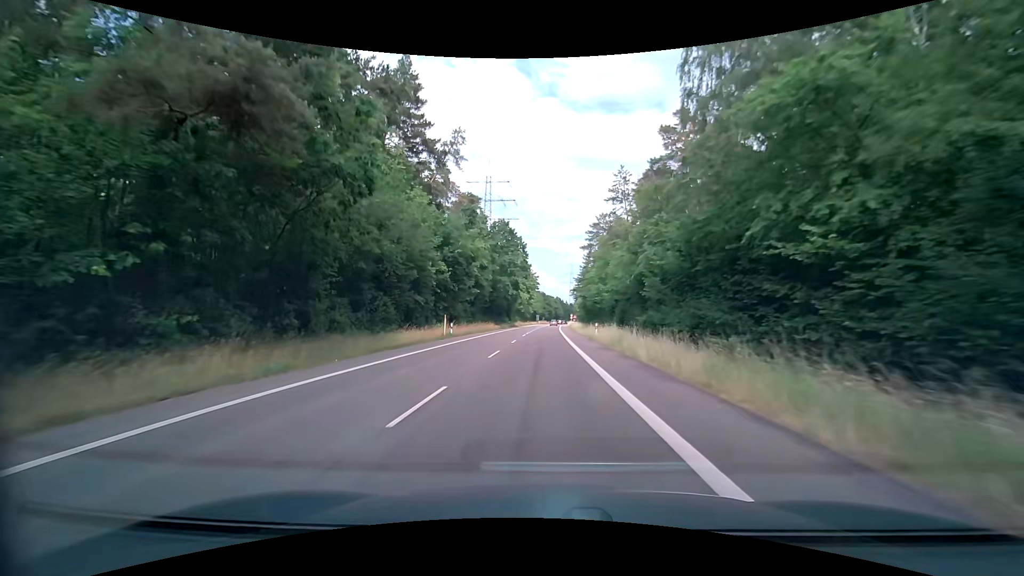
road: secondary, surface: asphalt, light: Day
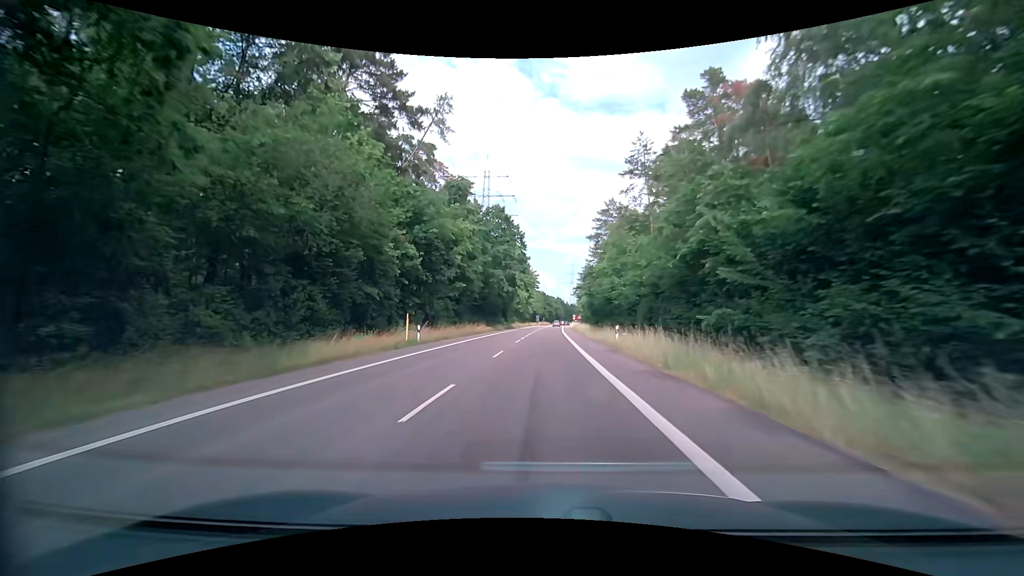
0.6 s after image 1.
(0.0, +11.0) m; 0°
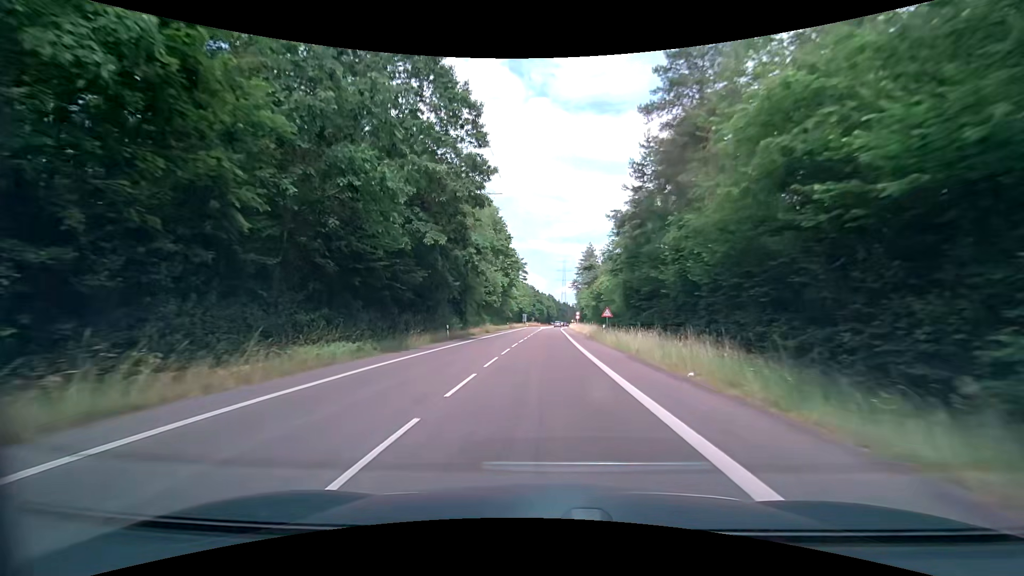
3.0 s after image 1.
(-0.1, +44.0) m; +1°
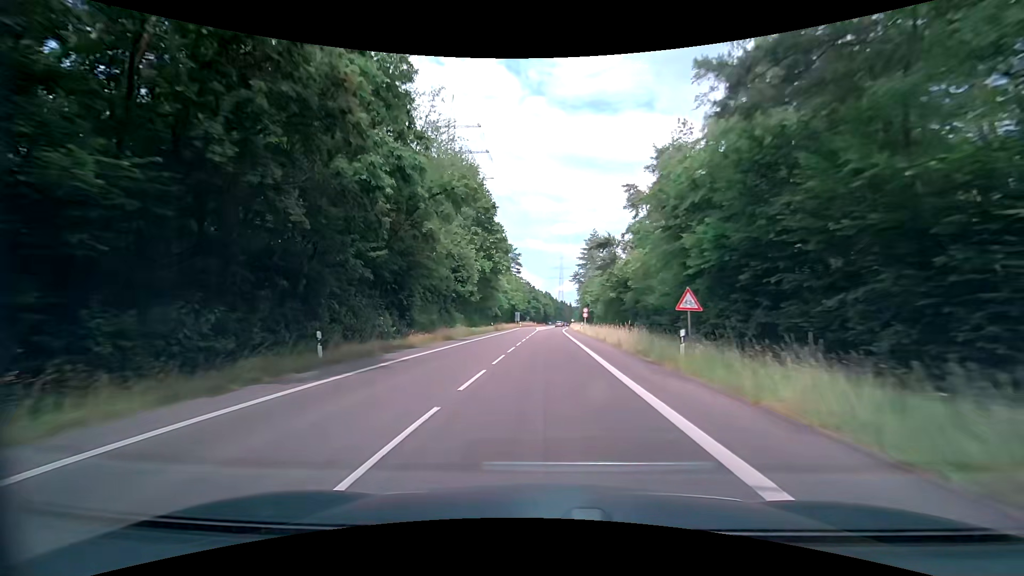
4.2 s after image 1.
(0.0, +21.9) m; 0°
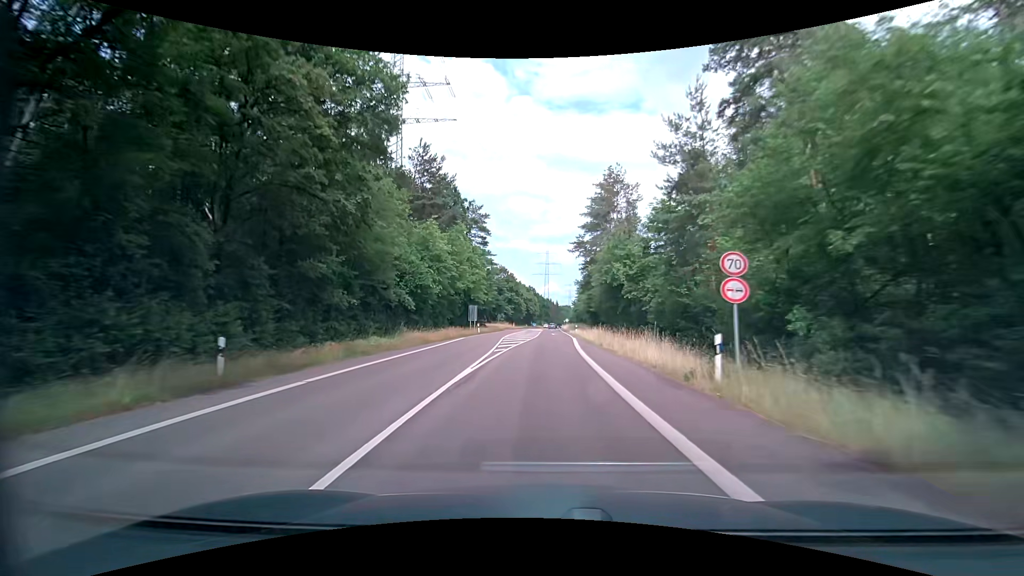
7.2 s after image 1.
(+1.3, +54.6) m; +2°
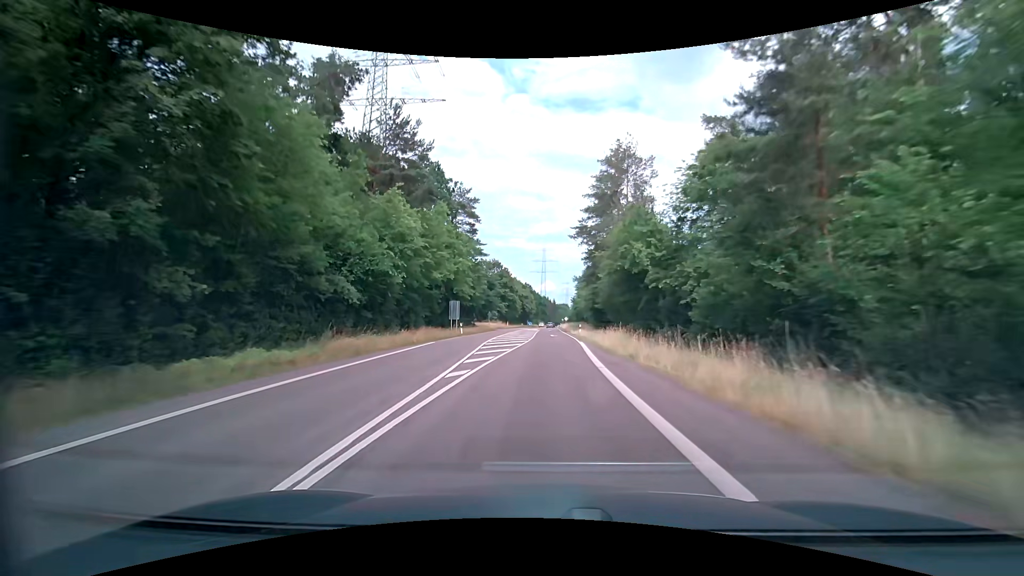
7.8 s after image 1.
(+0.1, +10.9) m; +1°
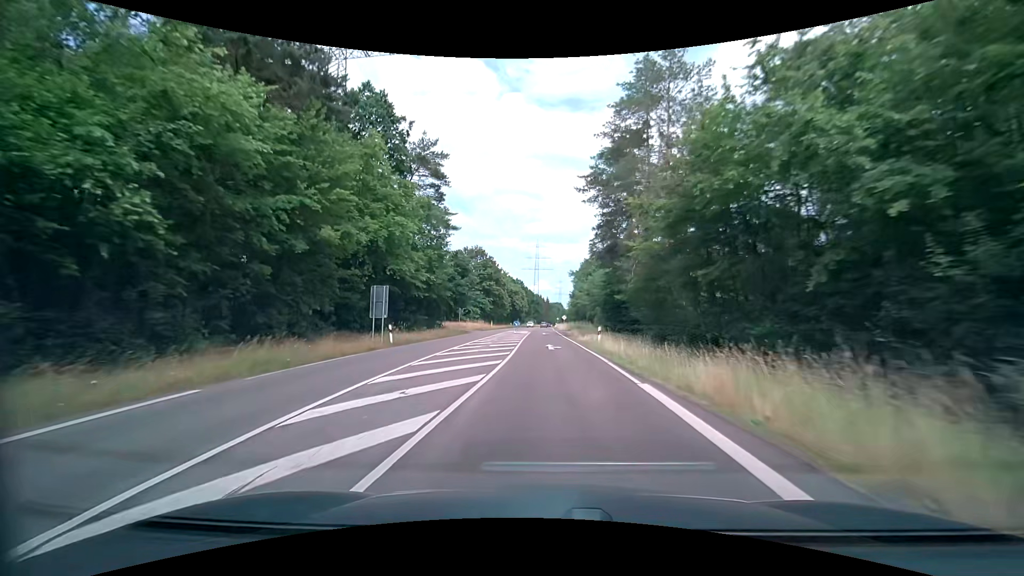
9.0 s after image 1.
(+0.2, +21.7) m; +2°
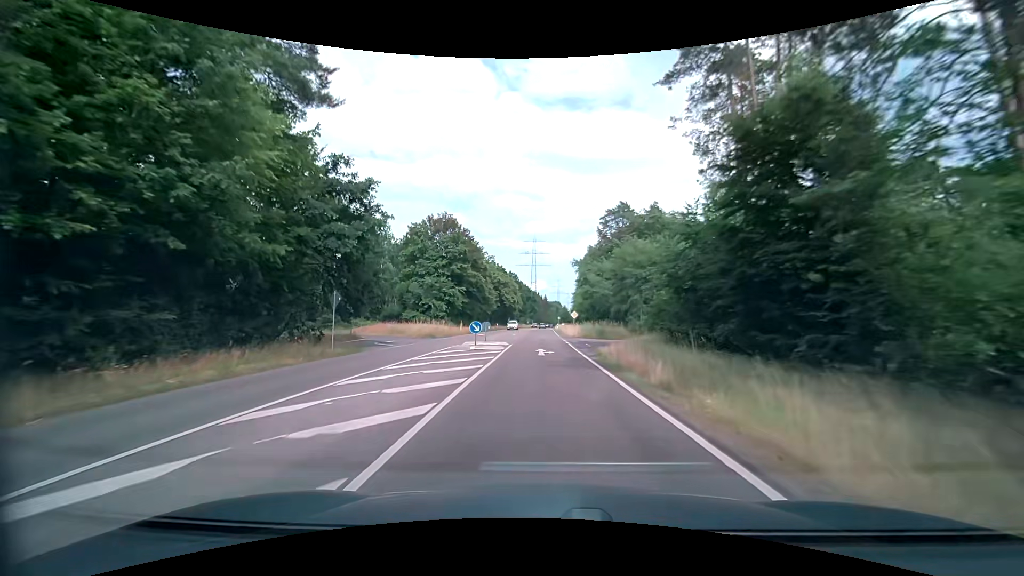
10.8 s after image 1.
(-0.1, +32.6) m; +1°
(0, +10) (0, +20) (0, +30) (-1, +40) (-1, +50) (-1, +60) (-1, +70) (-1, +80) (-1, +90) (-1, +100) m
